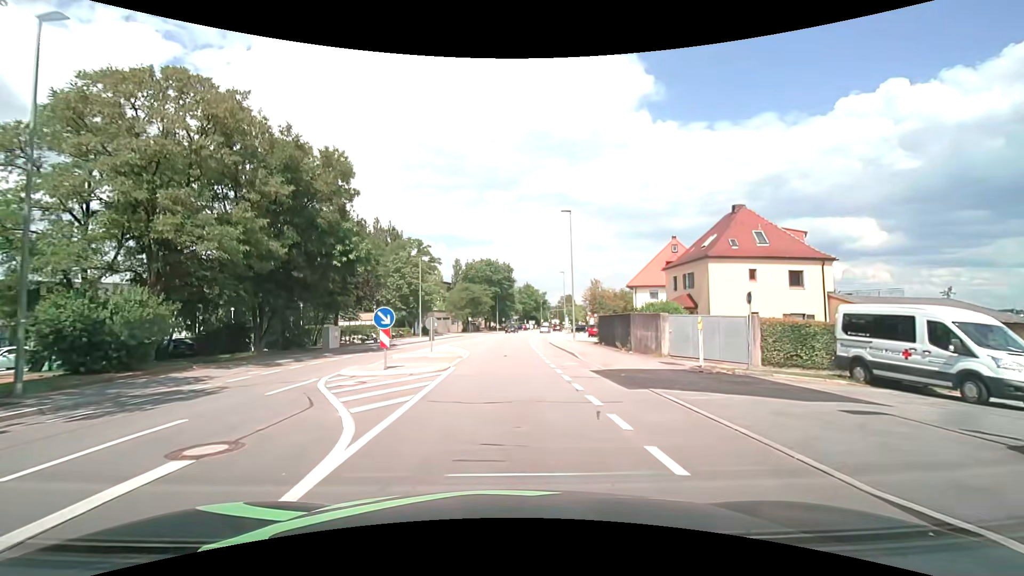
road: tertiary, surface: asphalt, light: Day
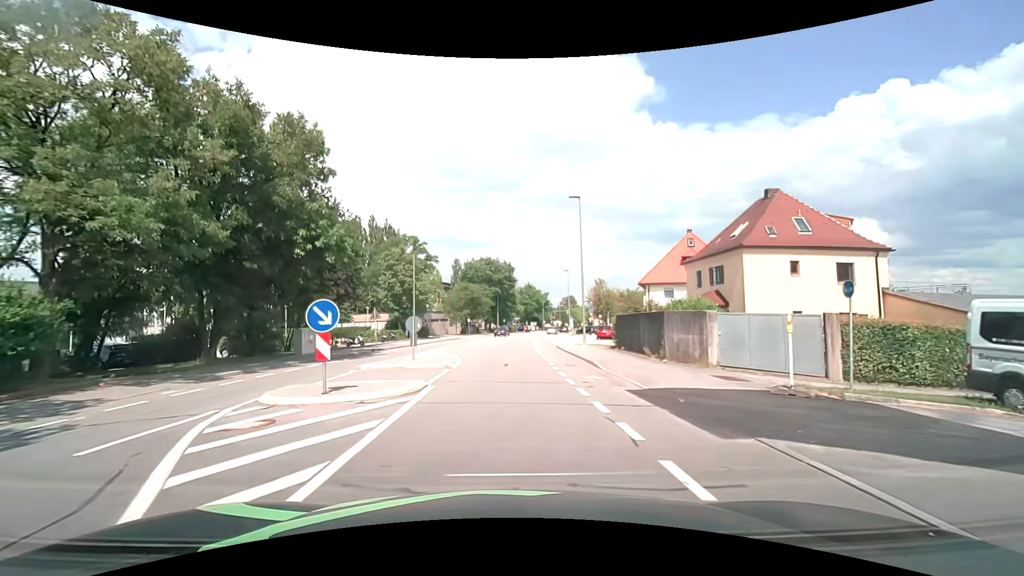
(0.0, +4.7) m; 0°
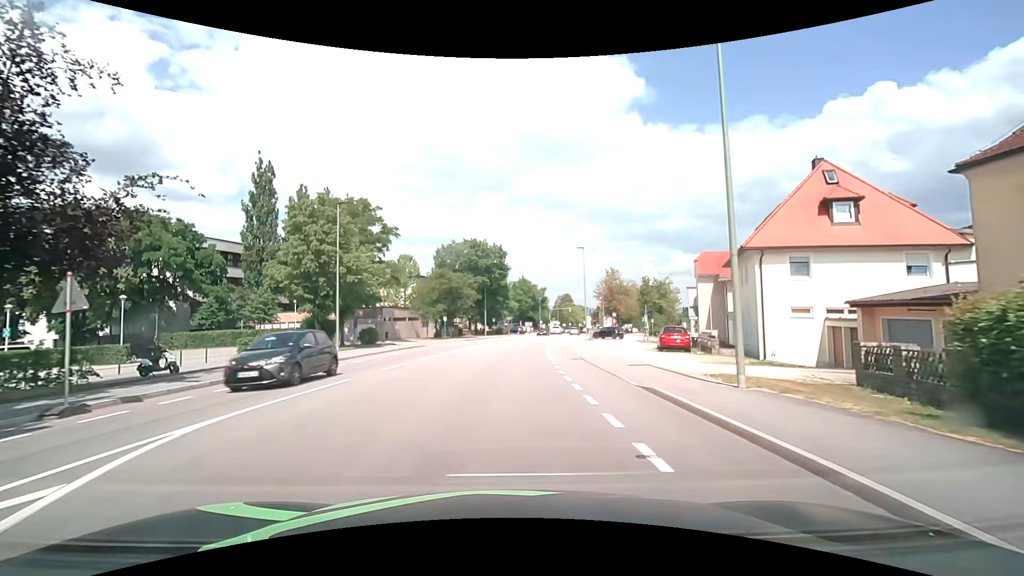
(0.0, +23.4) m; +1°
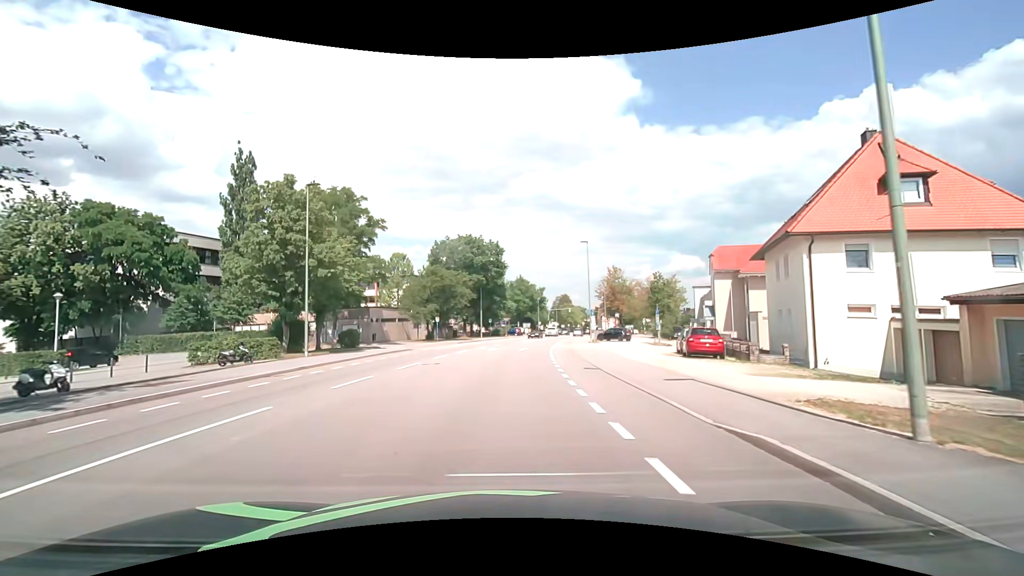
(0.0, +4.7) m; 0°
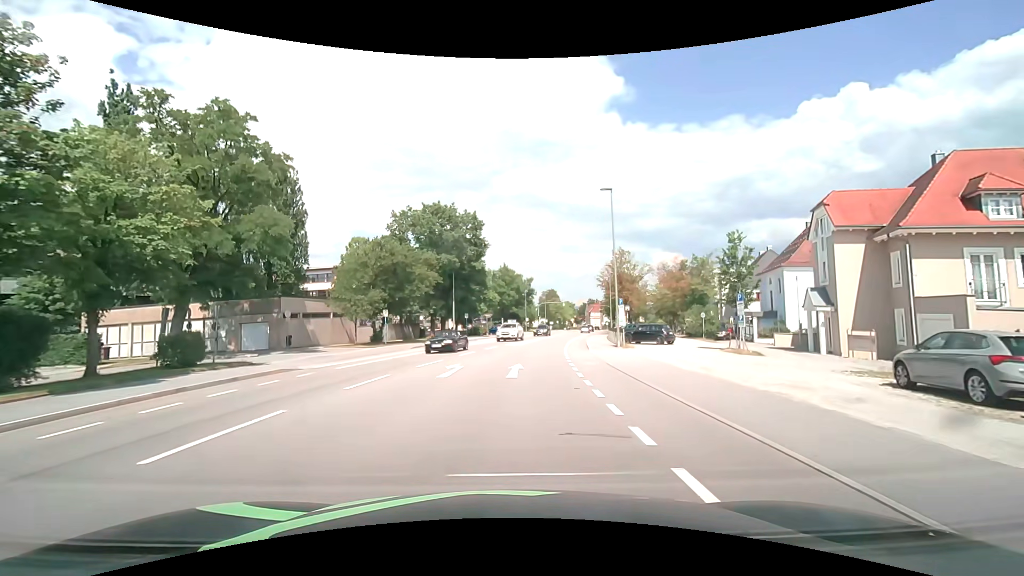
(+0.3, +18.6) m; +1°
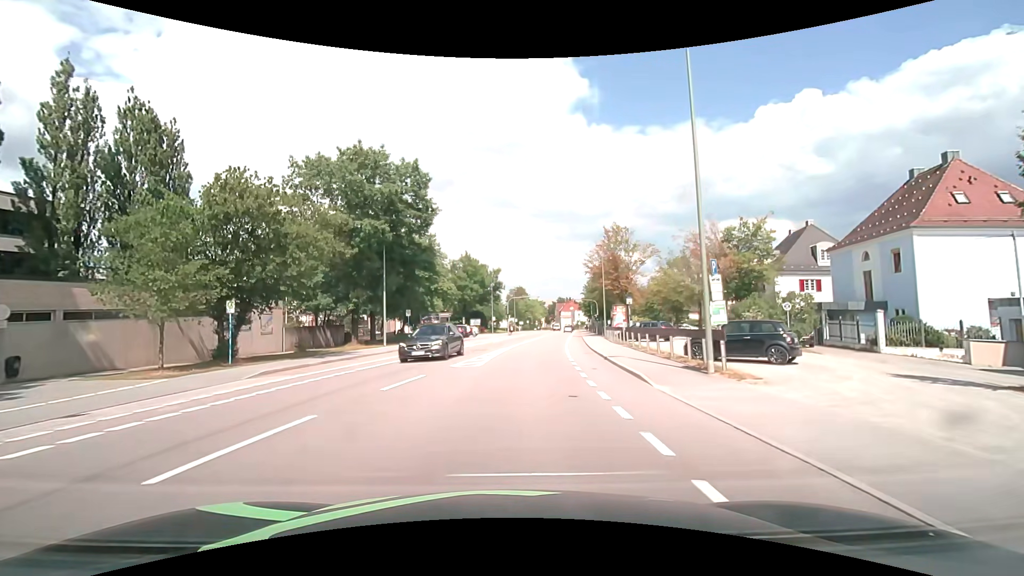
(+0.8, +18.6) m; +4°
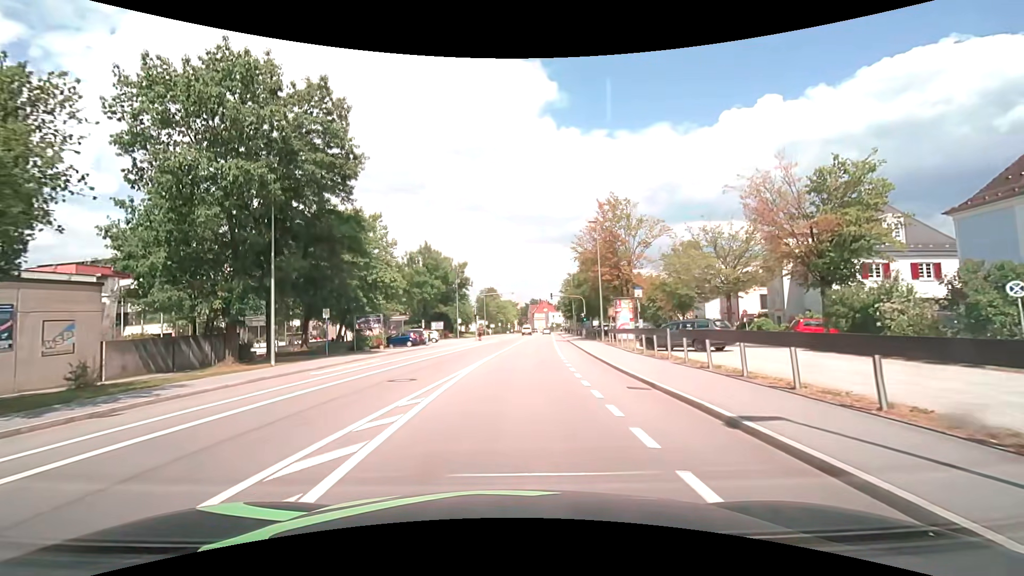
(+0.4, +14.0) m; +3°
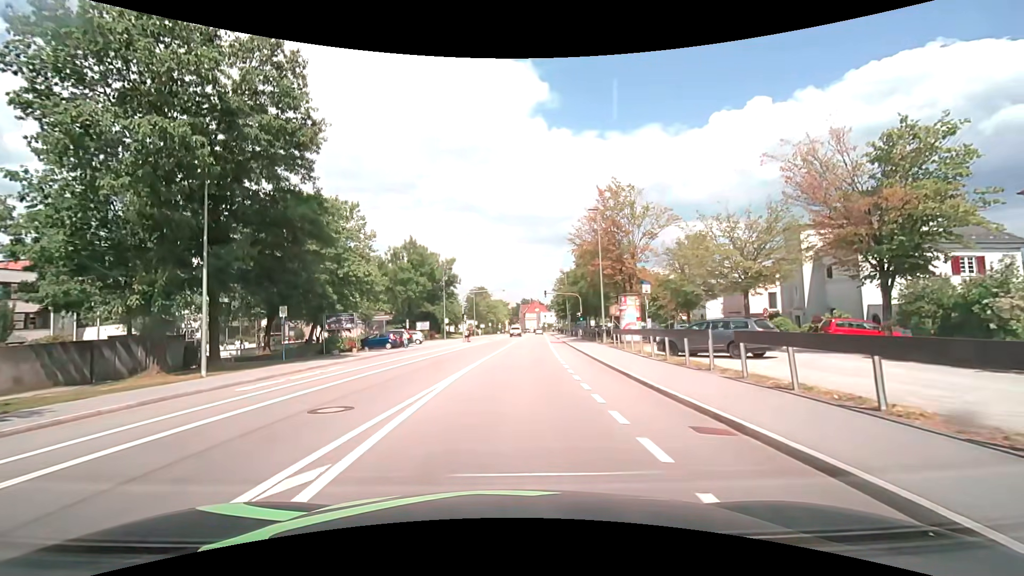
(0.0, +4.7) m; +1°
(0, +10) (+1, +20) (+1, +30) (+2, +40) (+2, +50) (+3, +60) (+4, +70) (+4, +80) (+5, +90) (+6, +100) m
